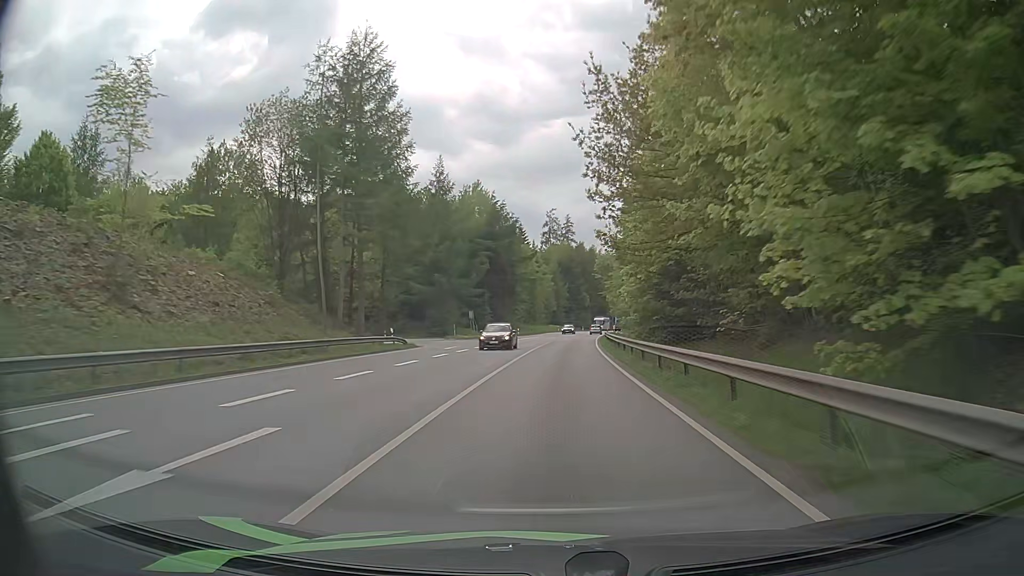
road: primary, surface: asphalt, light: Day
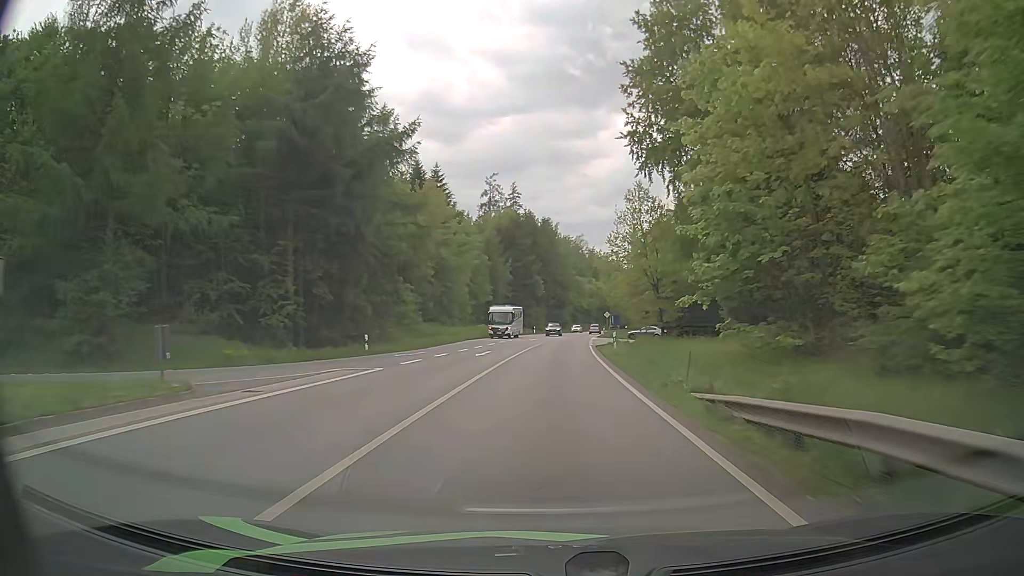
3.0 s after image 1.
(+2.4, +58.3) m; +5°
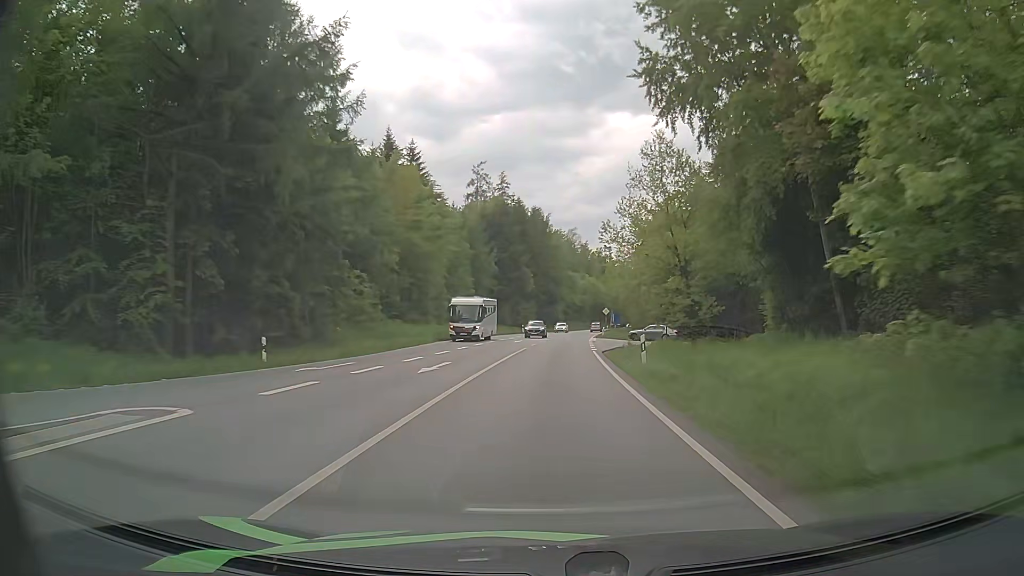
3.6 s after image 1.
(0.0, +11.7) m; 0°
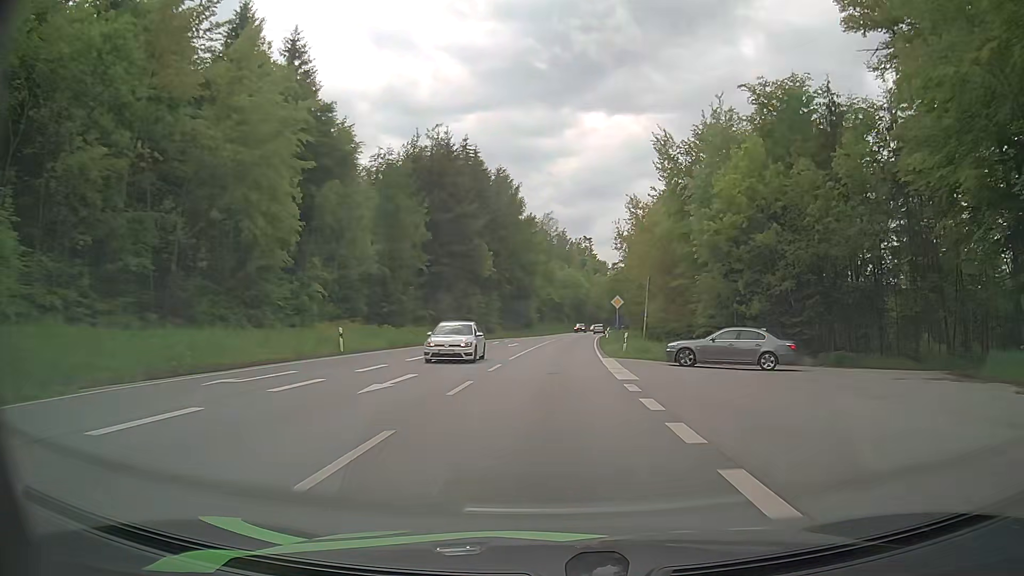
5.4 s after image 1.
(+0.8, +35.5) m; +2°
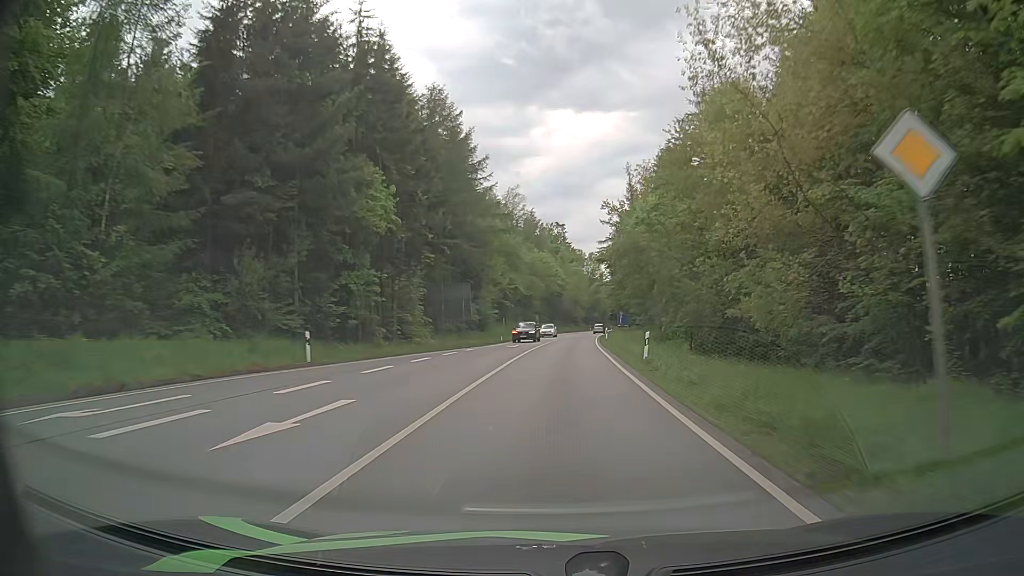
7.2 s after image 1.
(+0.9, +35.8) m; +3°
